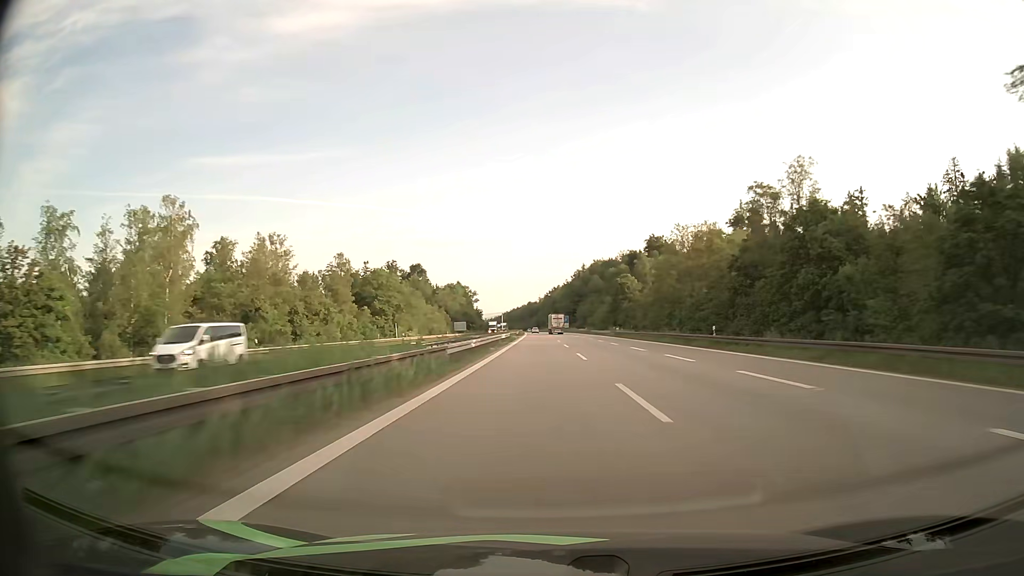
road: motorway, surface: asphalt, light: Day
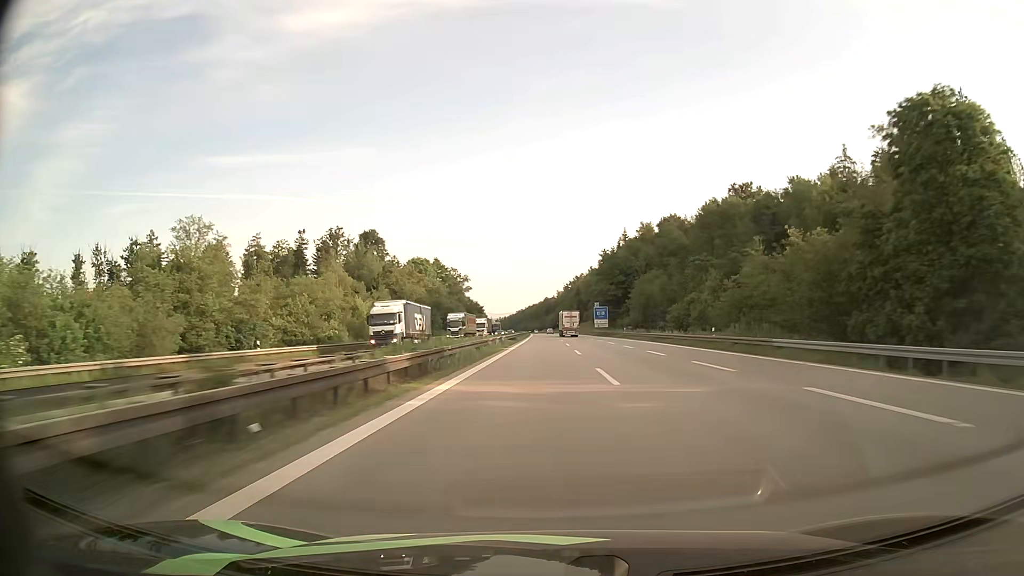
(-1.5, +101.3) m; -2°
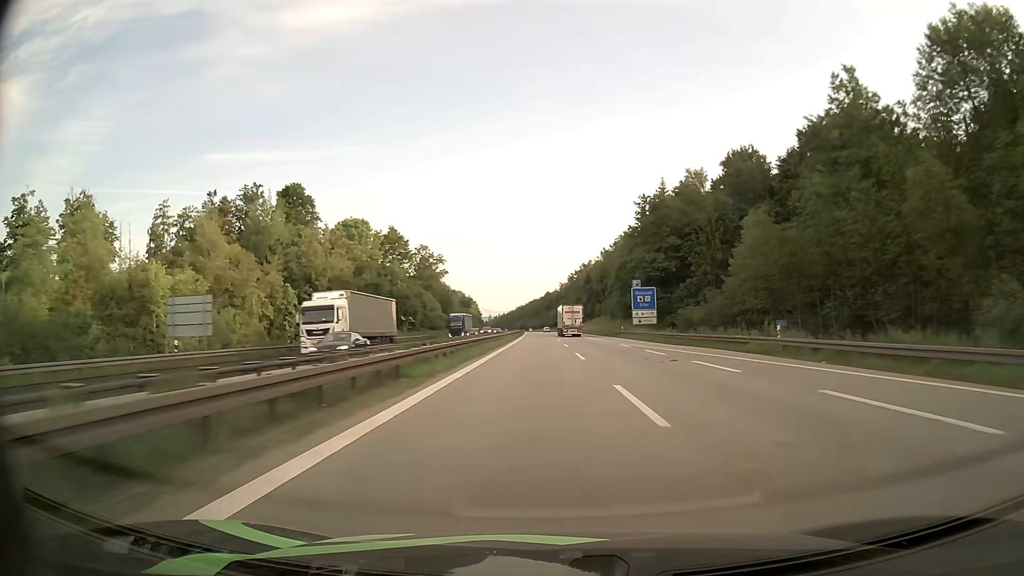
(-0.1, +60.8) m; 0°
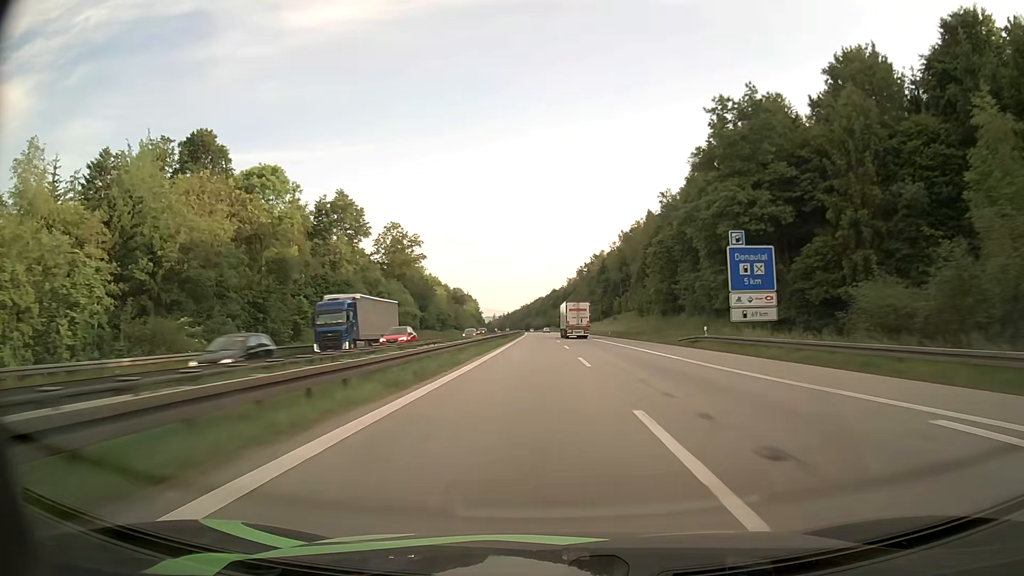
(-0.1, +40.4) m; 0°
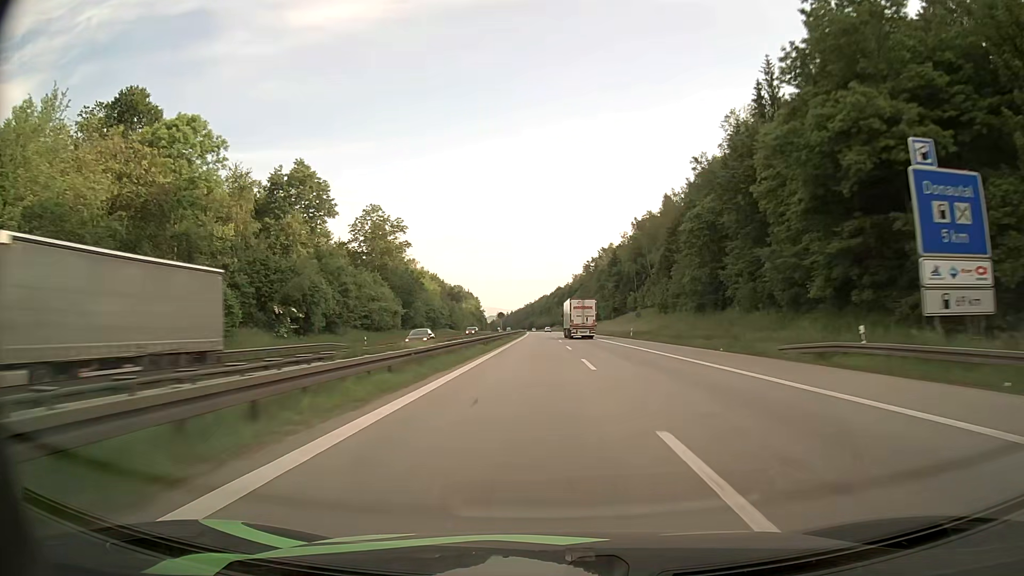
(-0.1, +20.2) m; 0°
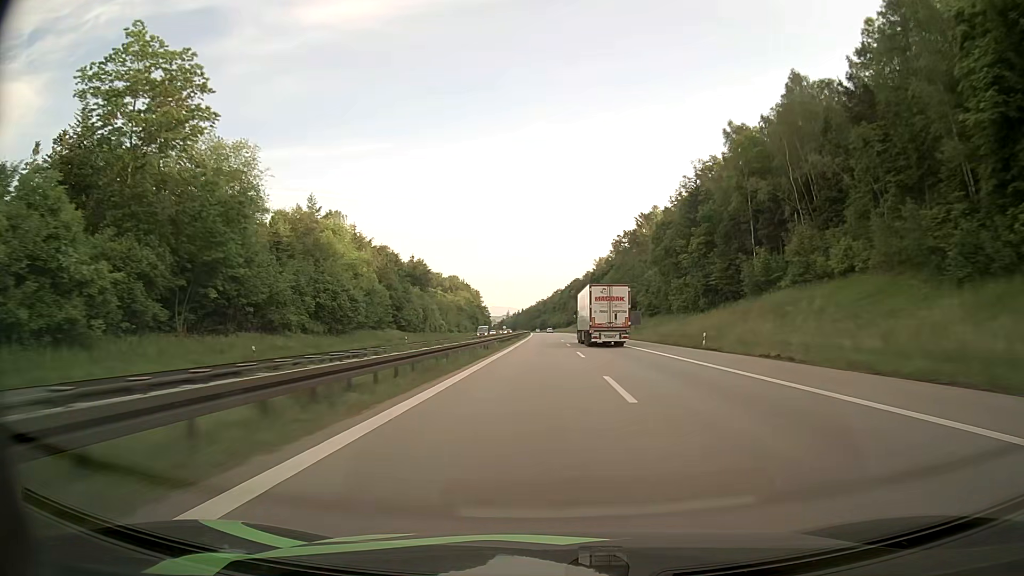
(-0.8, +80.1) m; -1°
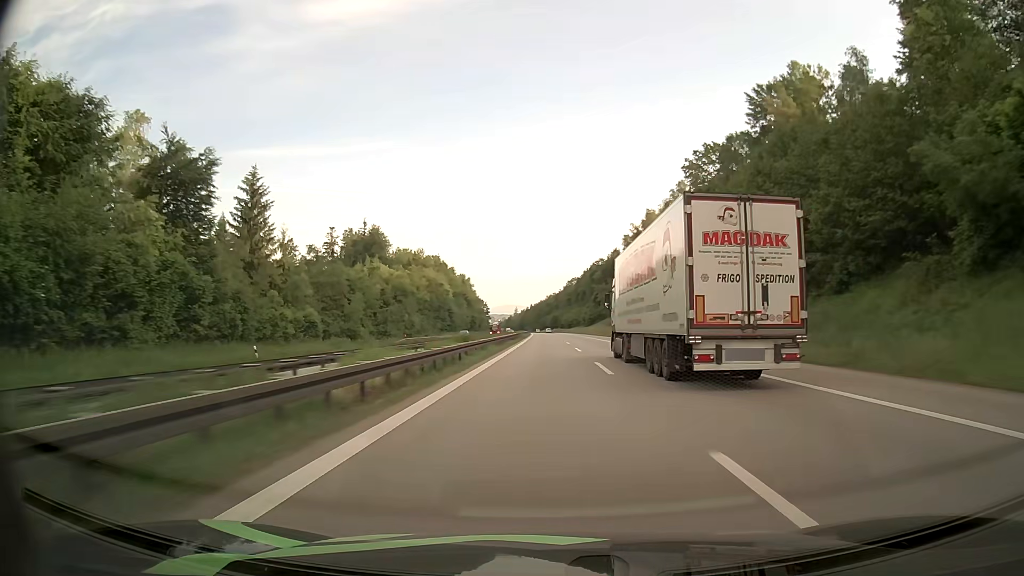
(-0.8, +100.9) m; -1°
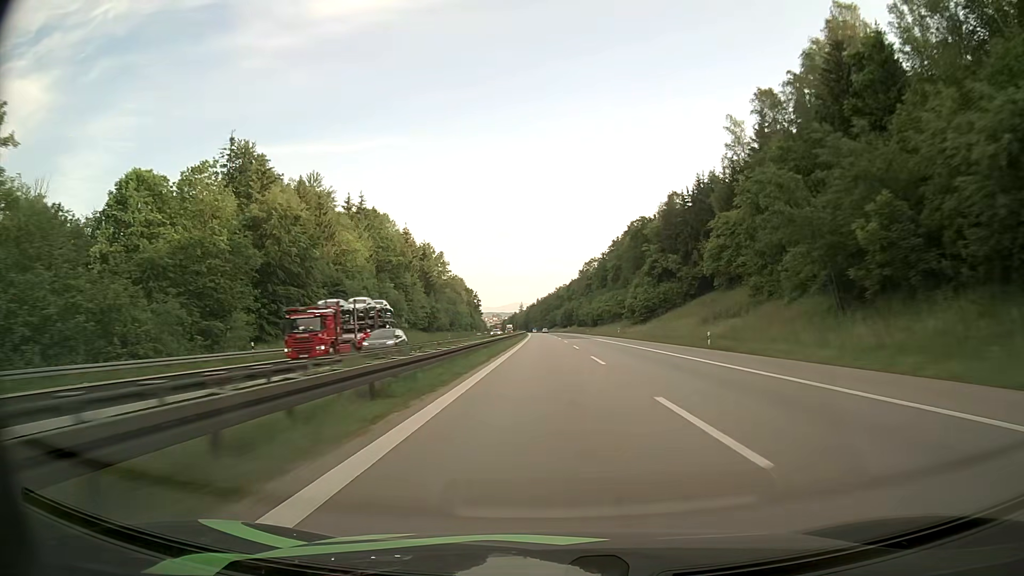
(-1.0, +102.6) m; 0°
(0, +10) (0, +20) (0, +30) (0, +40) (0, +50) (-1, +60) (-1, +70) (-1, +80) (-1, +90) (-1, +100) m
